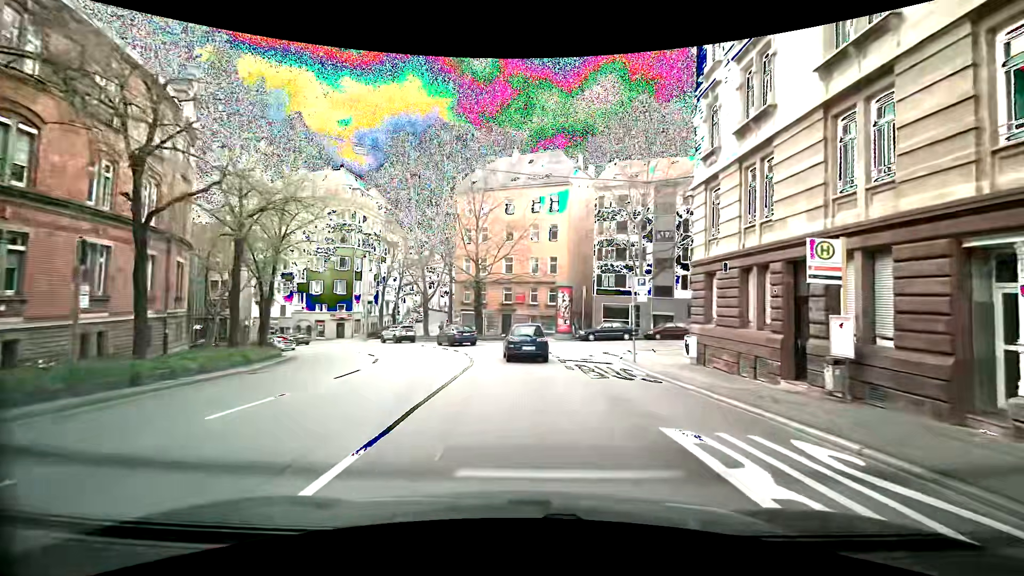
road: secondary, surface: asphalt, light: Day
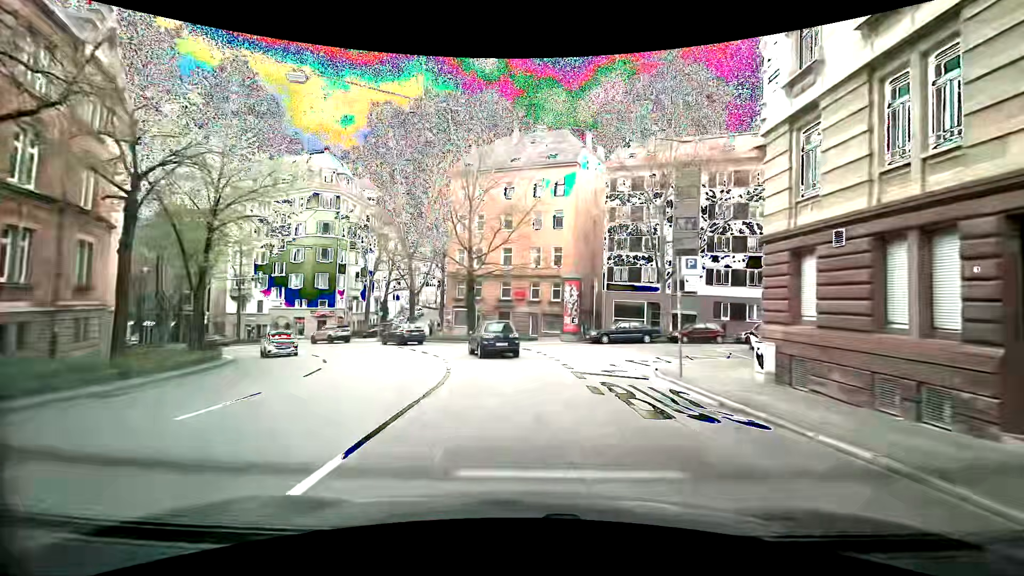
(+0.1, +6.5) m; +1°
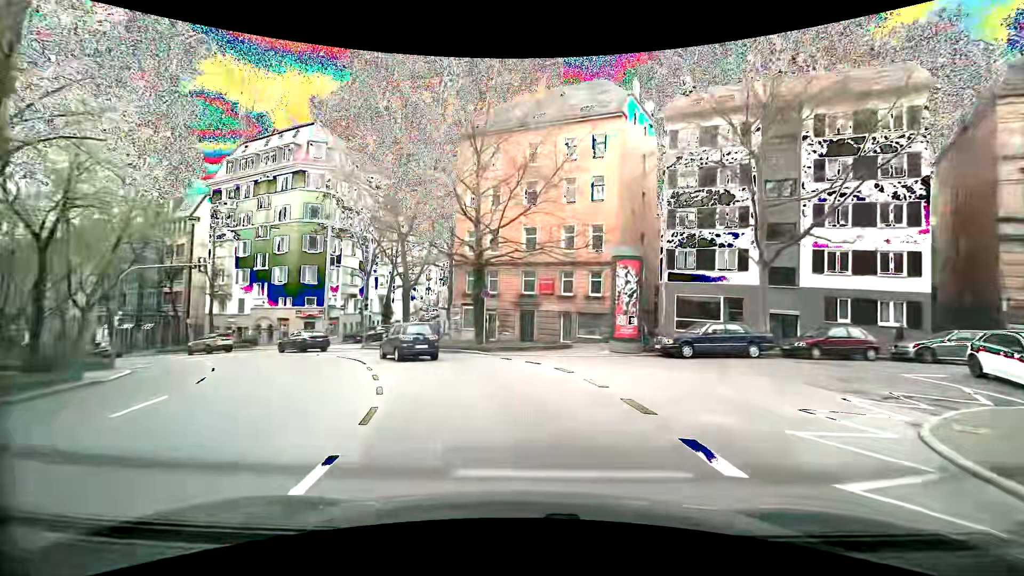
(-0.1, +11.6) m; -3°
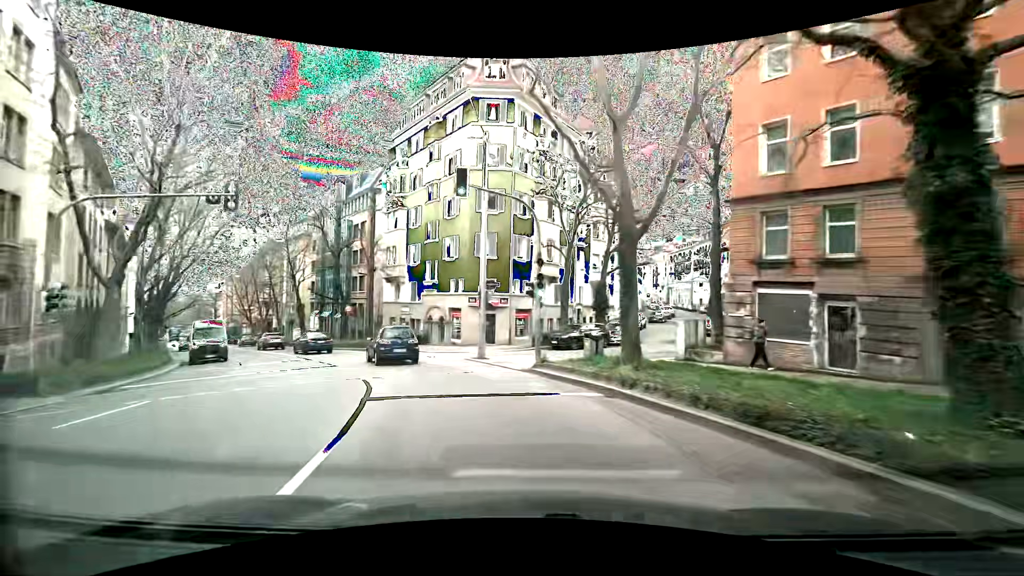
(-4.0, +20.7) m; -26°
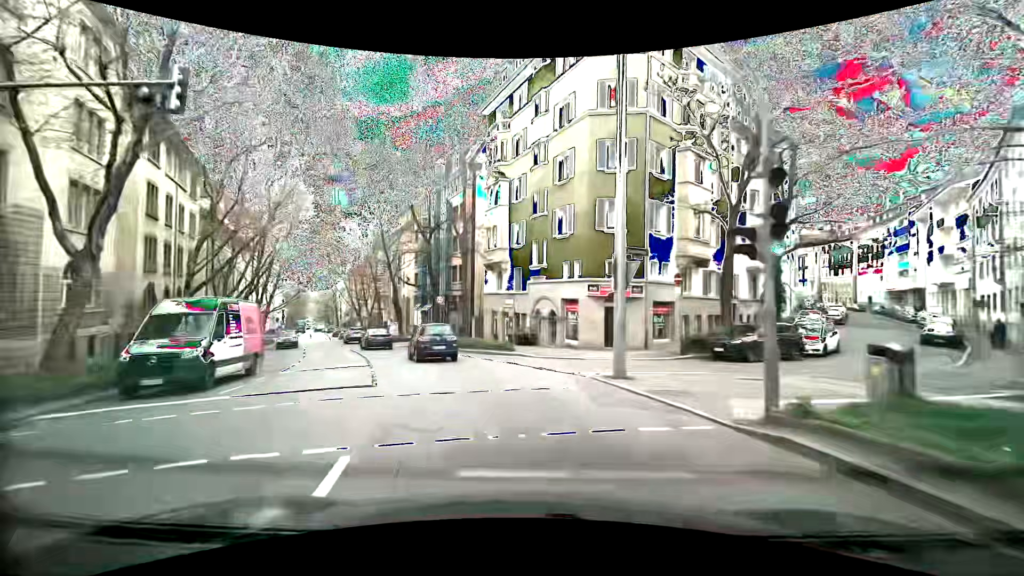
(-0.9, +9.0) m; -12°
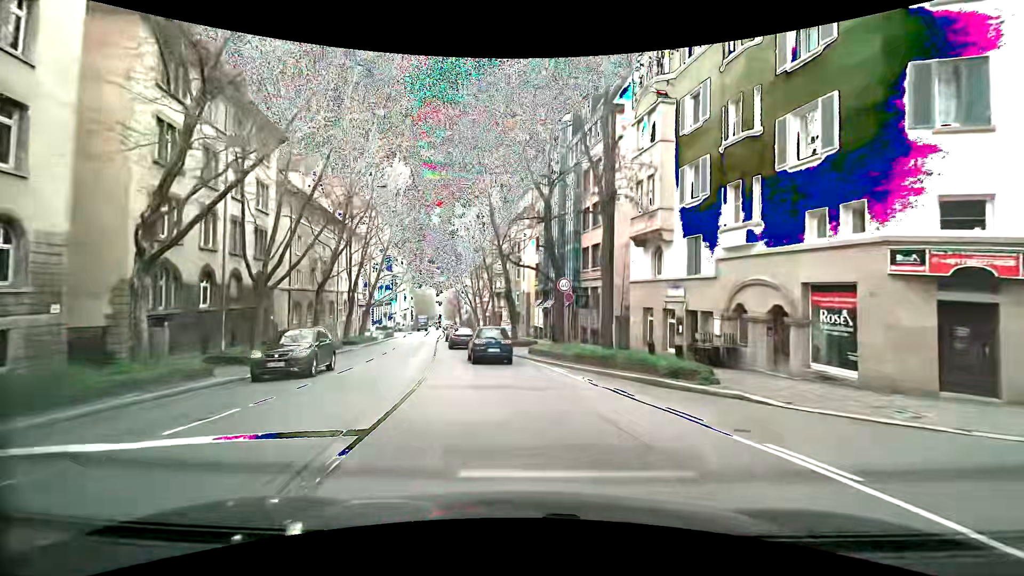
(-1.6, +12.8) m; -13°
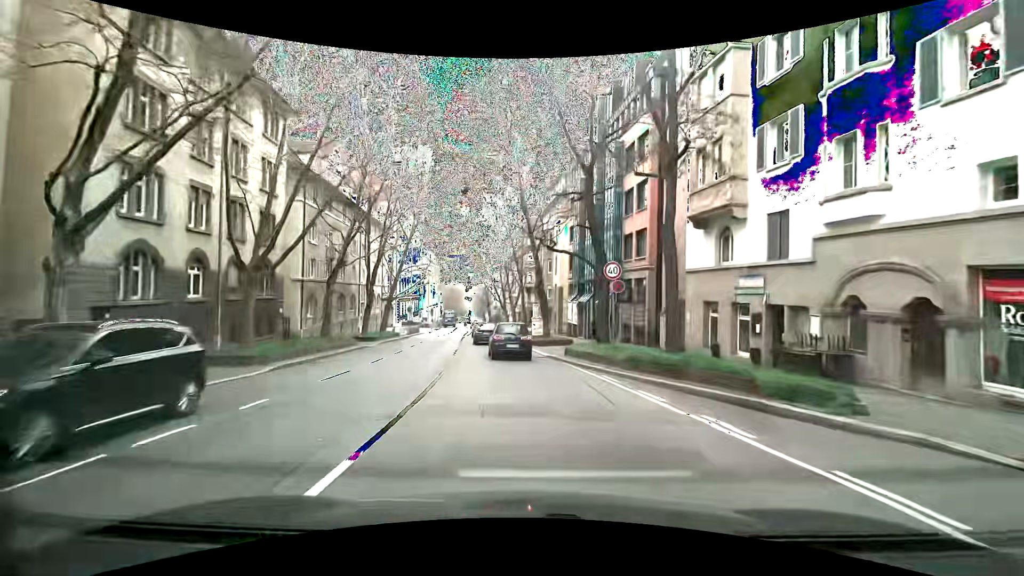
(-0.2, +4.1) m; -3°
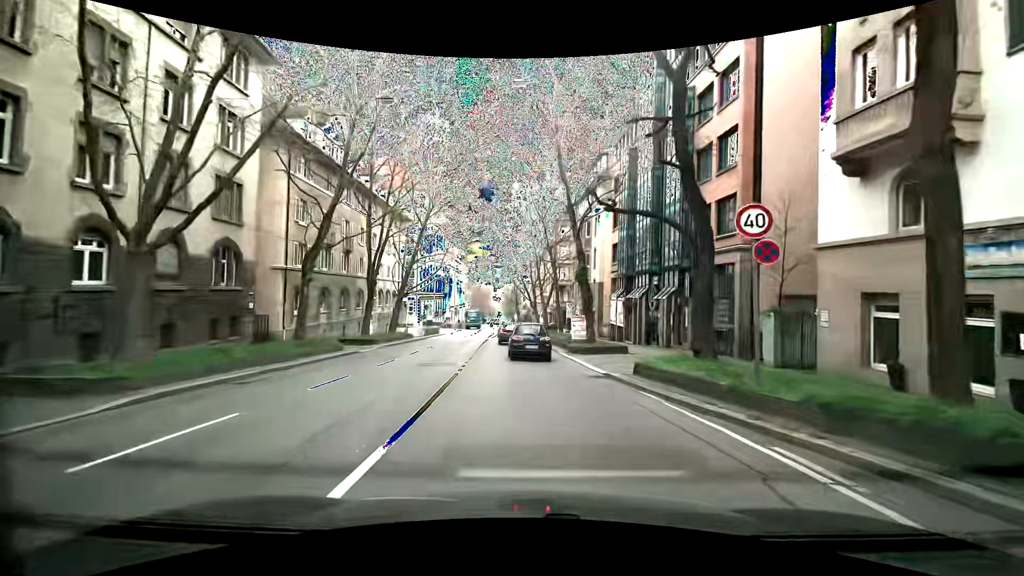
(-0.6, +8.0) m; -5°
